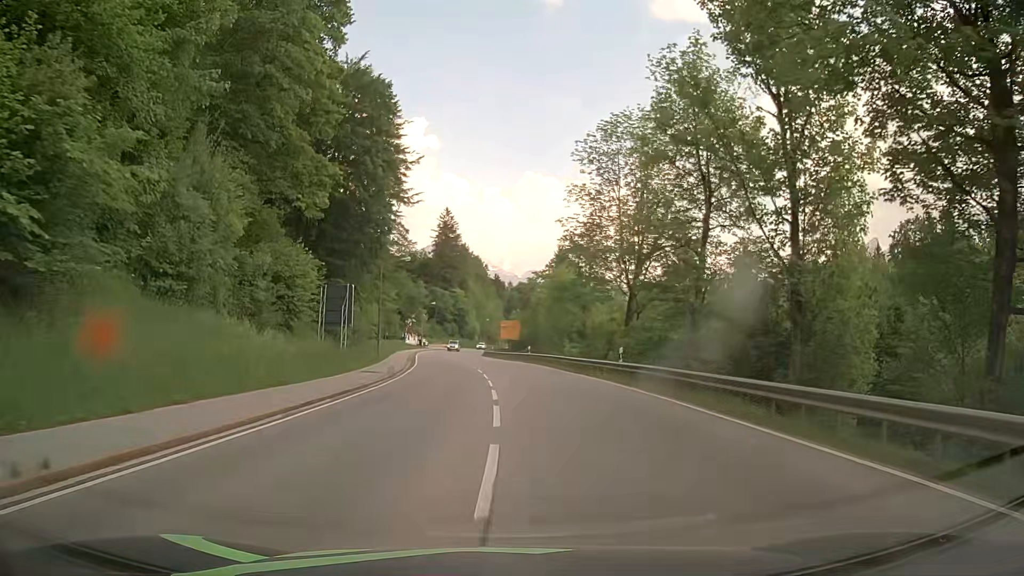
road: primary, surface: asphalt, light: Day
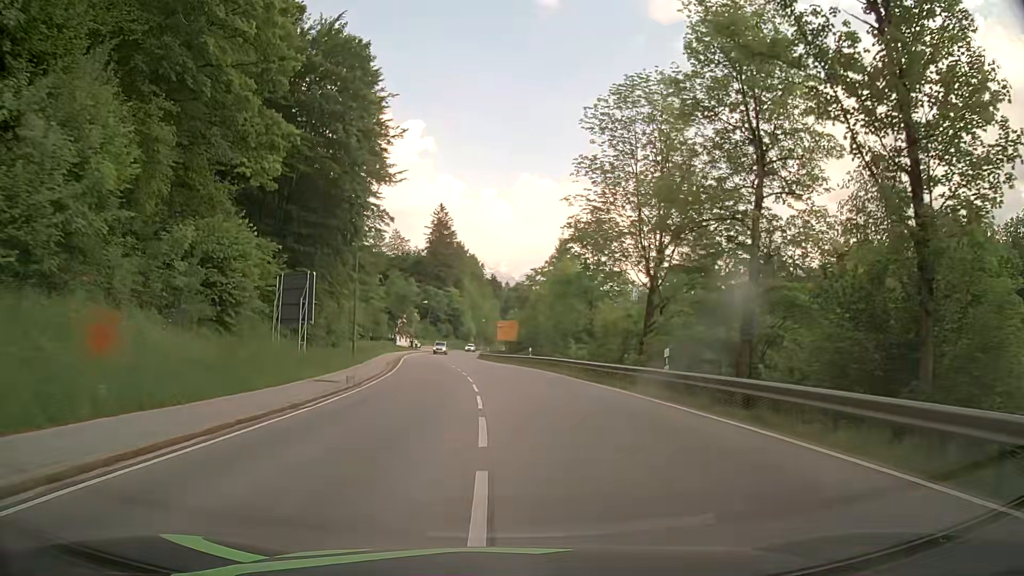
(-0.1, +8.2) m; -1°
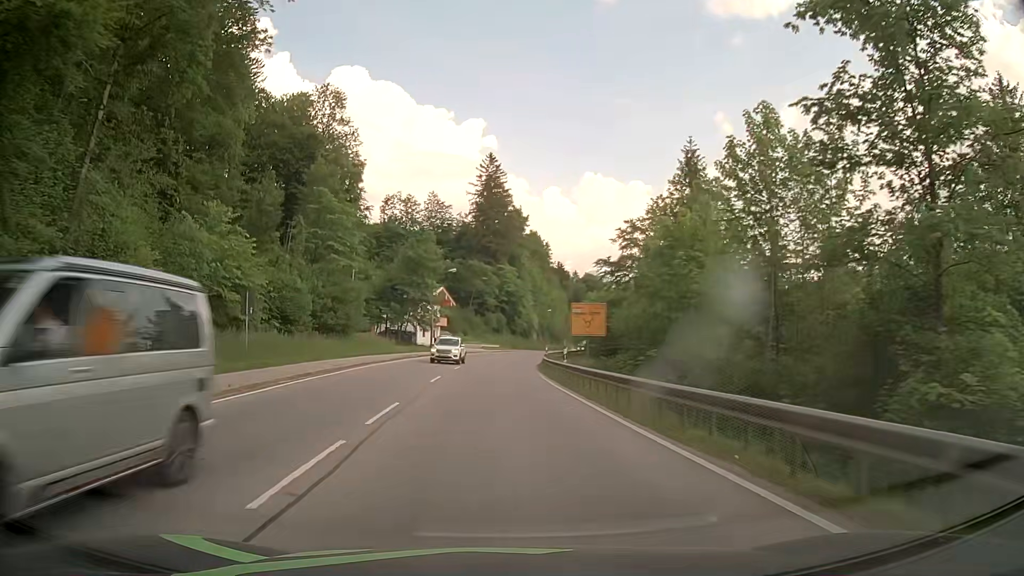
(-1.0, +46.6) m; -5°
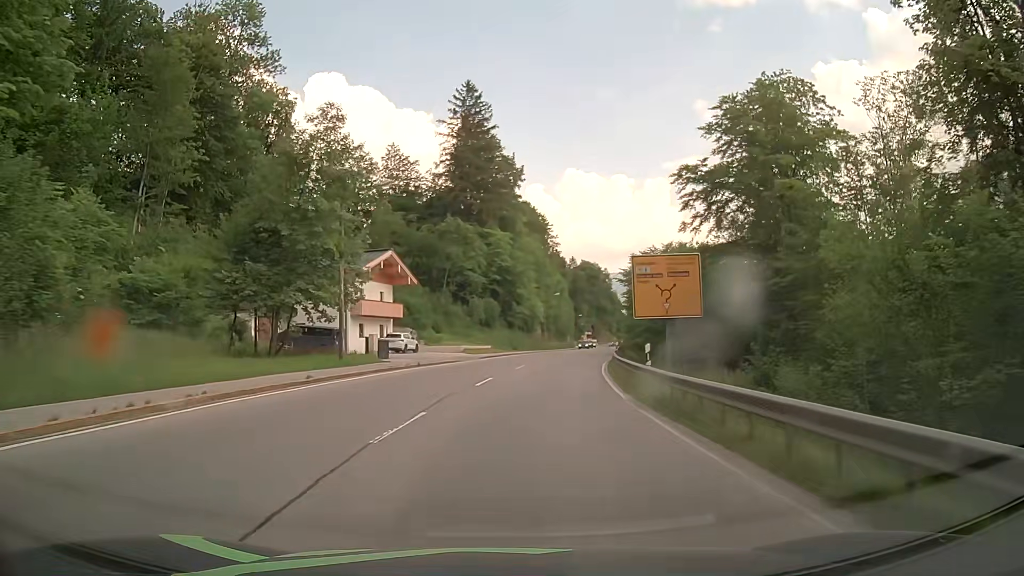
(-0.6, +38.2) m; +1°
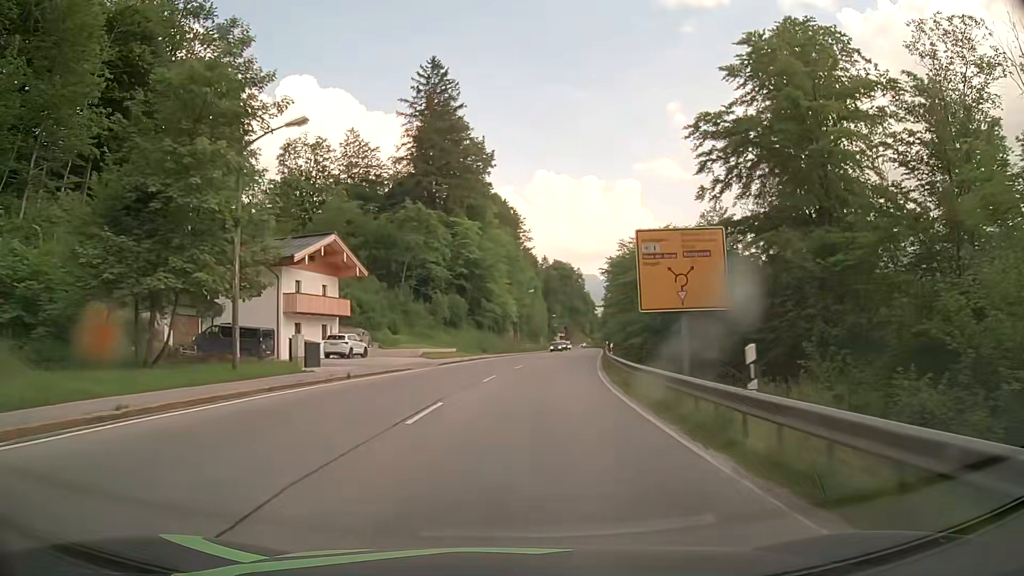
(+0.1, +9.5) m; +2°
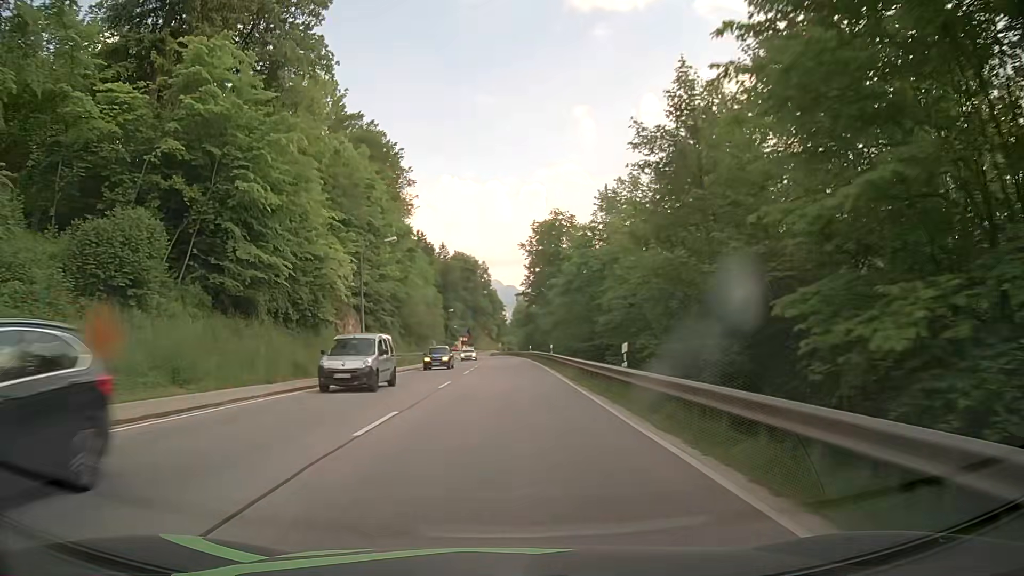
(+4.6, +48.7) m; +9°
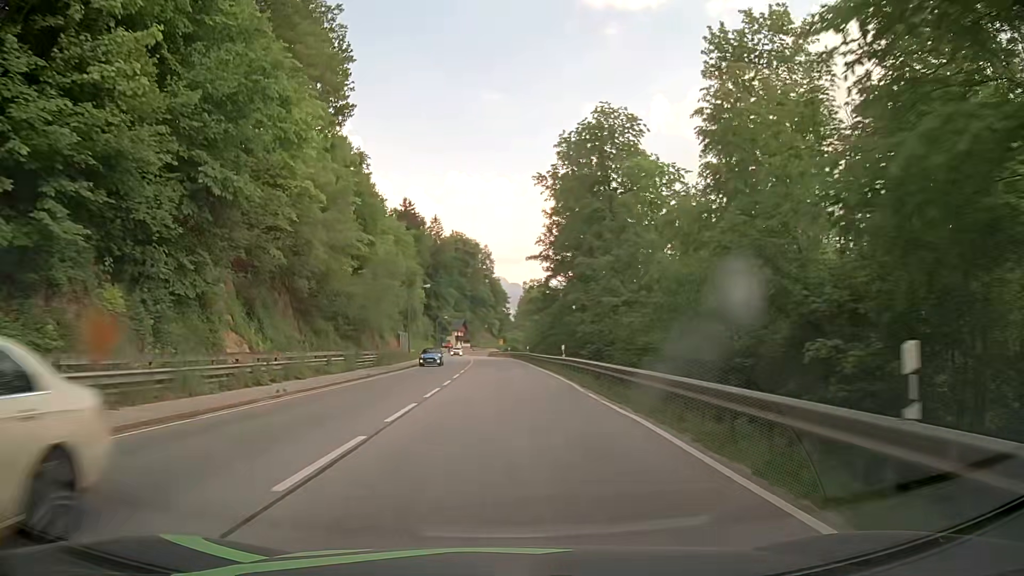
(0.0, +39.9) m; 0°
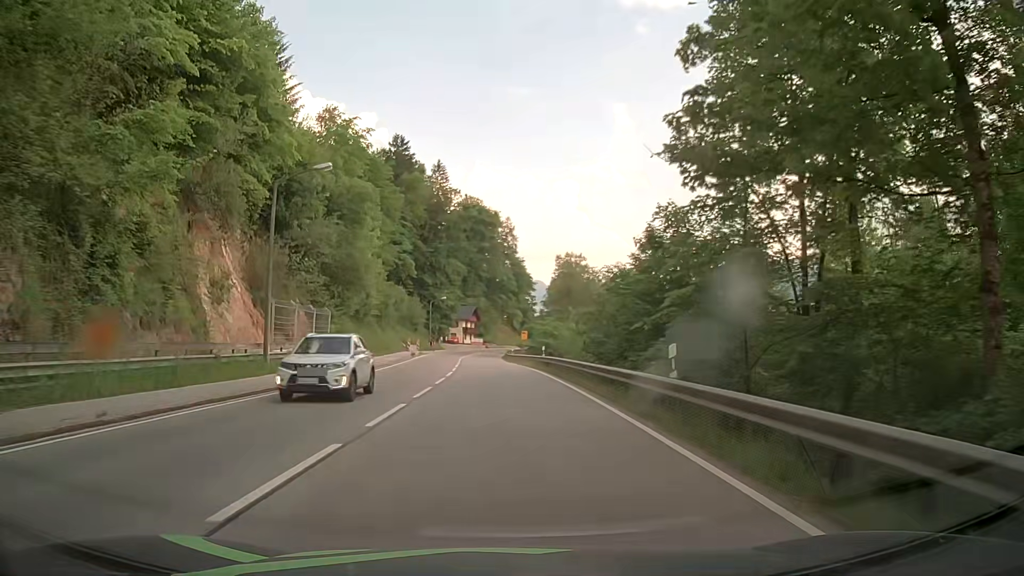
(-0.9, +49.1) m; -2°
(0, +10) (0, +20) (-1, +30) (-1, +40) (-1, +50) (-2, +60) (-2, +70) (-3, +80) (-3, +90) (-3, +100) m
